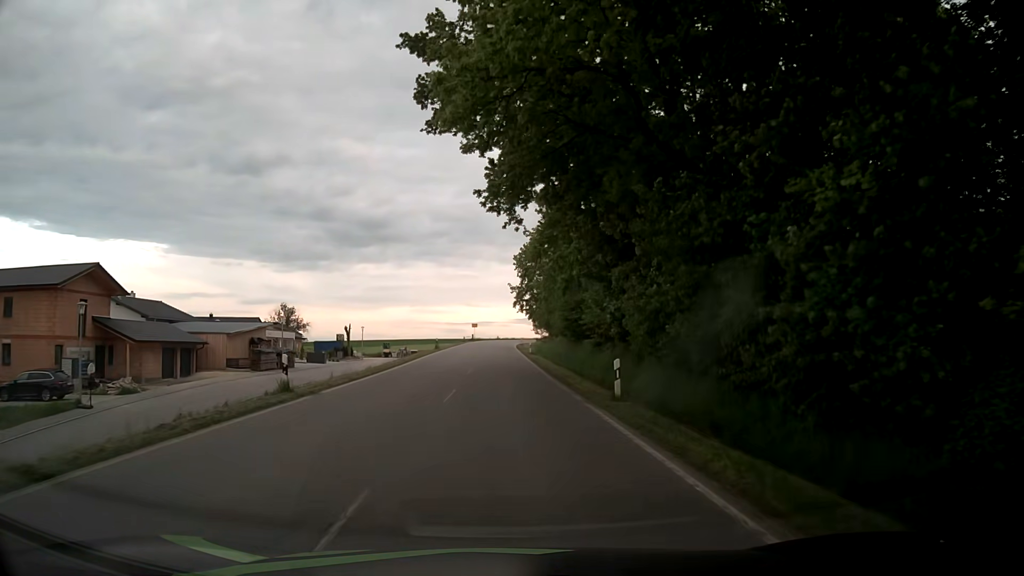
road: tertiary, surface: asphalt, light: Day
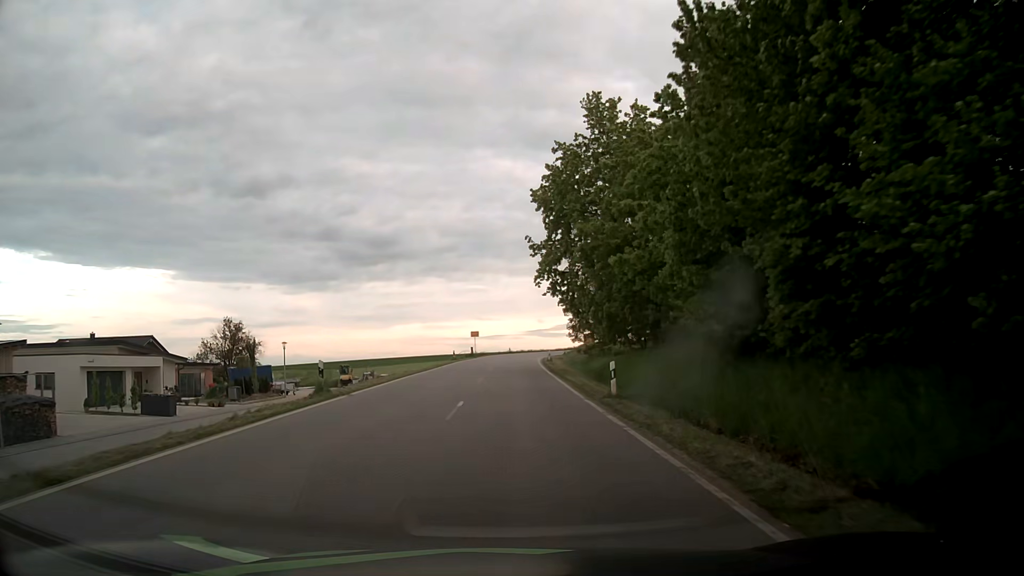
(-0.4, +37.5) m; -1°
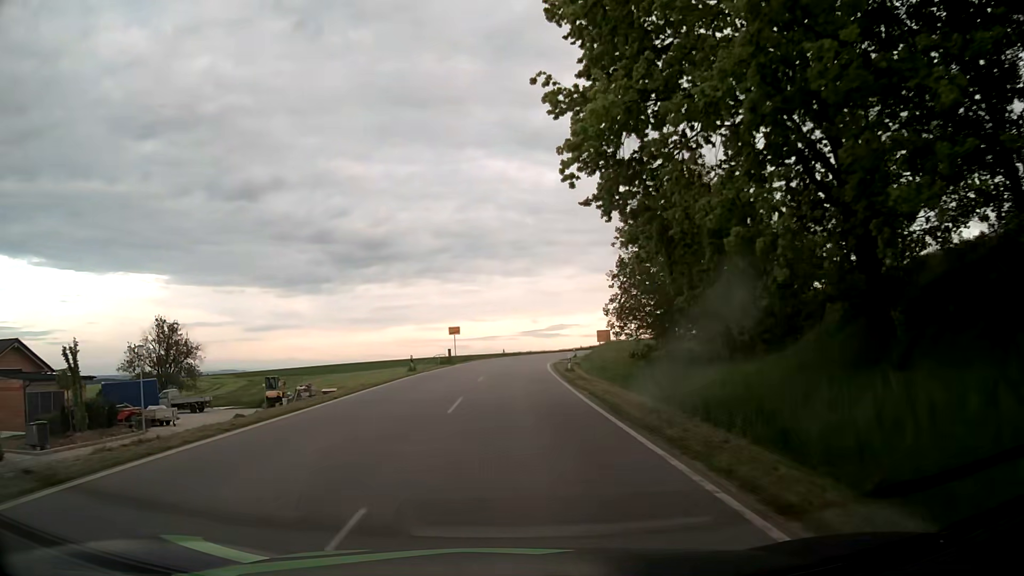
(-0.2, +22.6) m; -1°
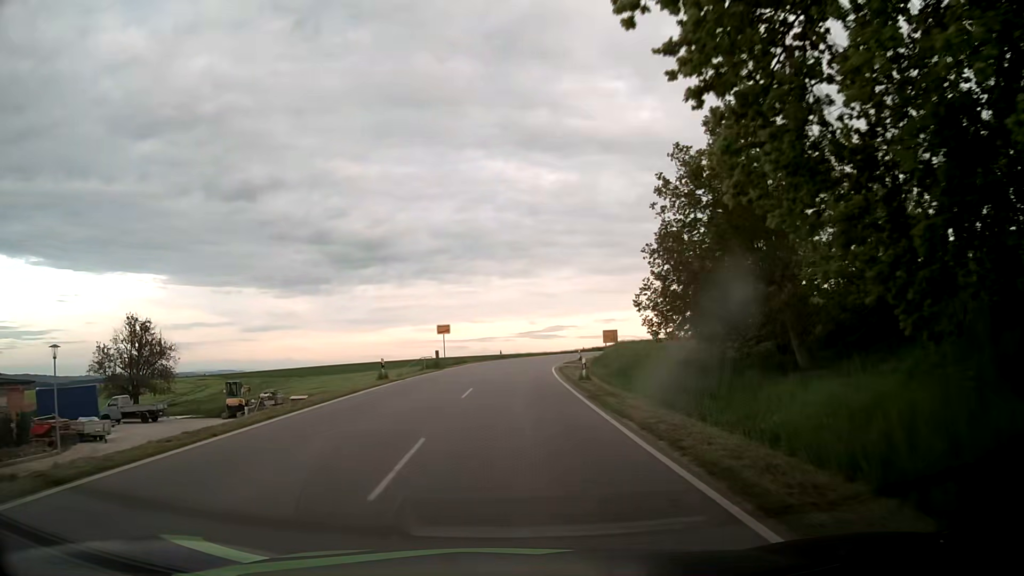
(0.0, +7.6) m; 0°
(0, +10) (0, +20) (+1, +30) (+1, +40) (+2, +50) (+4, +60) (+5, +70) (+8, +79) (+11, +89) (+14, +98) m
